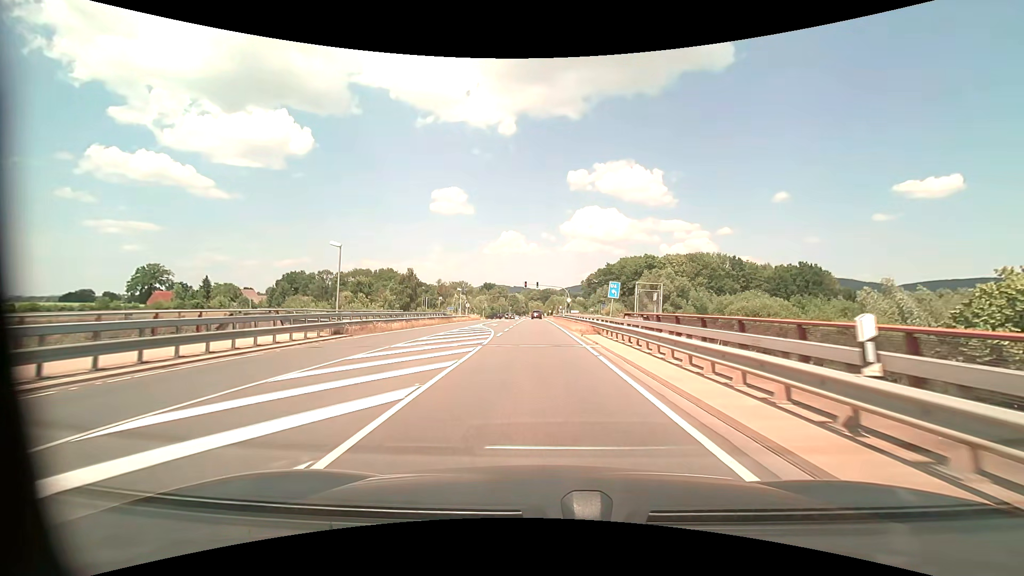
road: secondary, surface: asphalt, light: Day
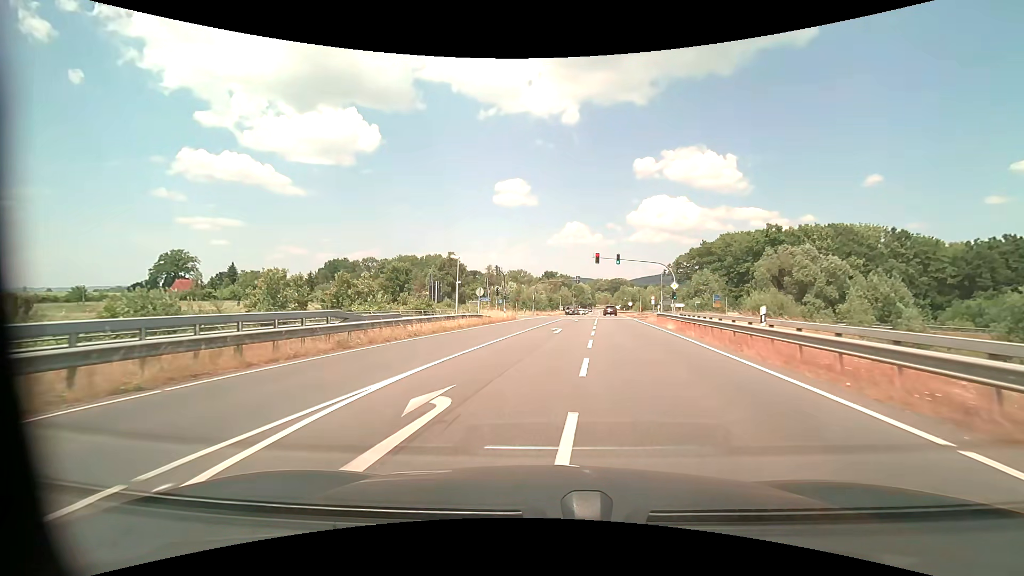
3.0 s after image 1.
(-1.7, +38.9) m; -7°
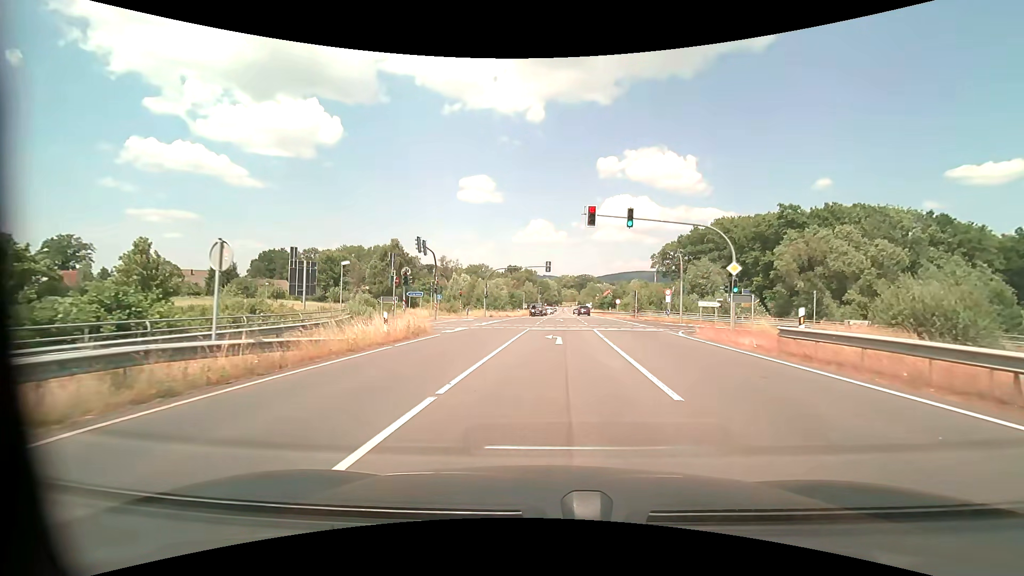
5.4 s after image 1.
(+0.8, +26.1) m; +4°
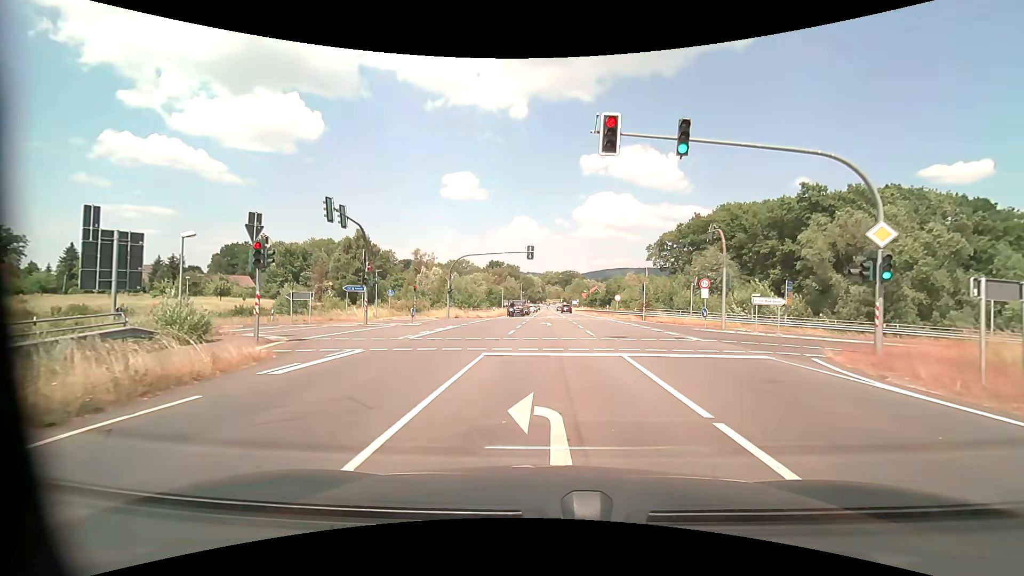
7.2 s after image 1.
(+0.2, +14.0) m; +2°
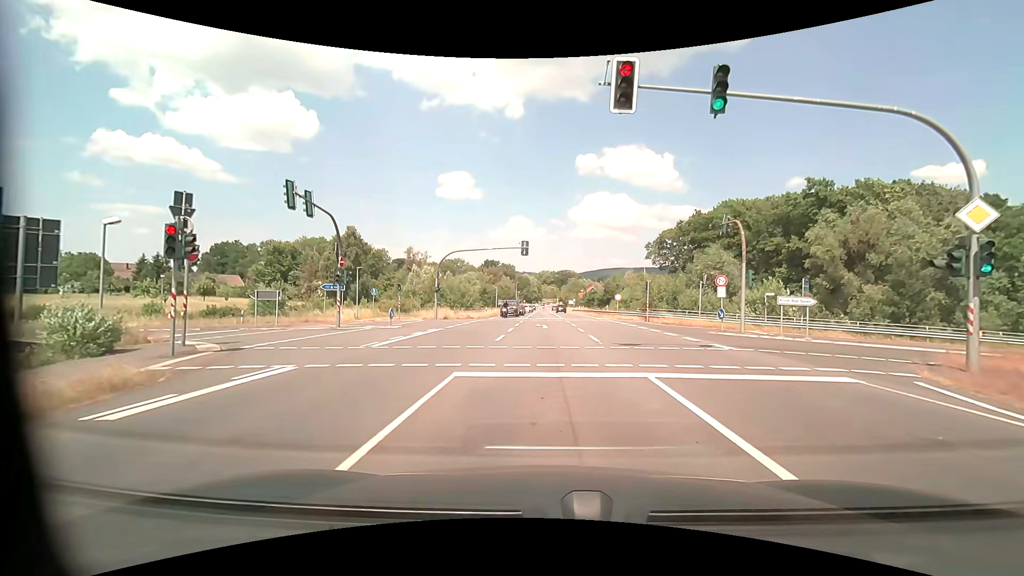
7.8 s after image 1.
(0.0, +3.5) m; +1°
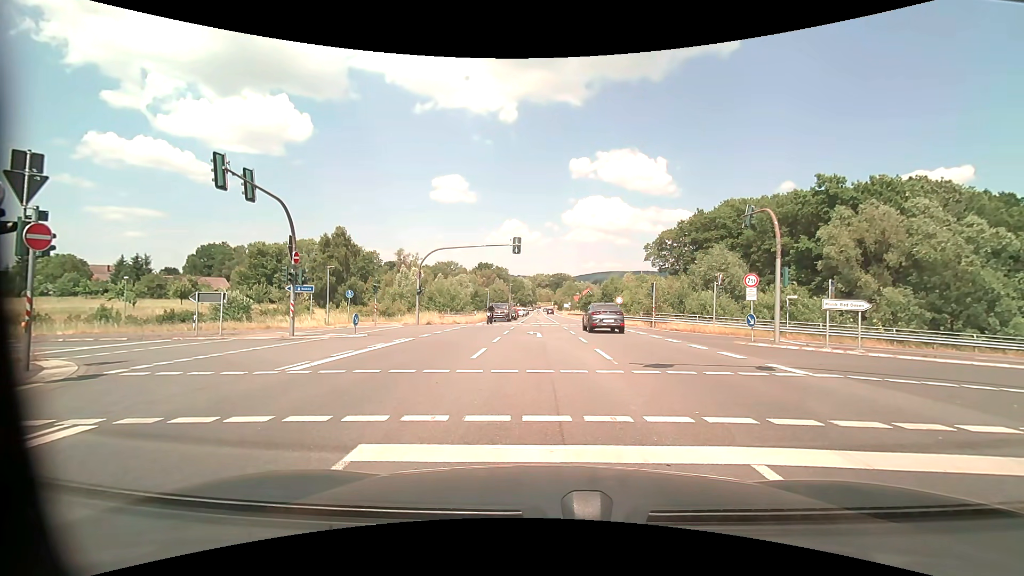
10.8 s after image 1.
(0.0, +4.2) m; 0°
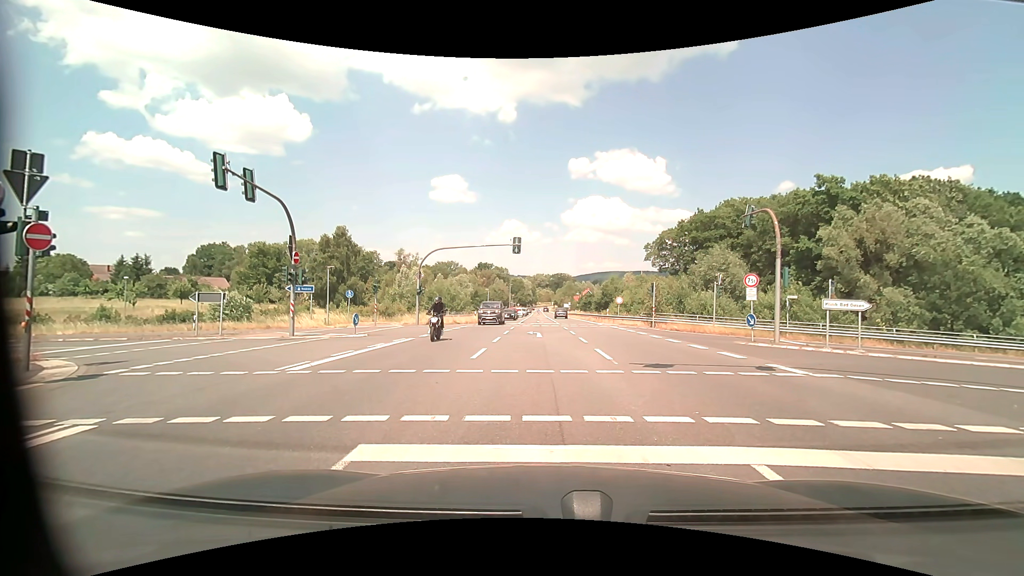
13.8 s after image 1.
(0.0, 0.0) m; 0°
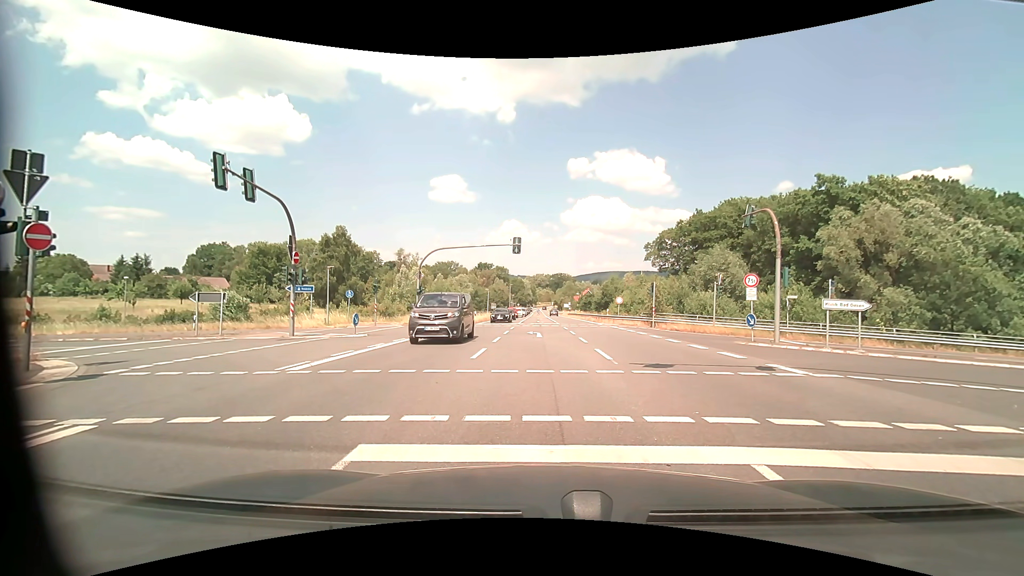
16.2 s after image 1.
(0.0, 0.0) m; 0°
(0, +10) (0, +20) (-5, +29) (-14, +32) (-24, +32) (-34, +32) (-44, +31) (-54, +30) (-64, +29) (-74, +28) m
